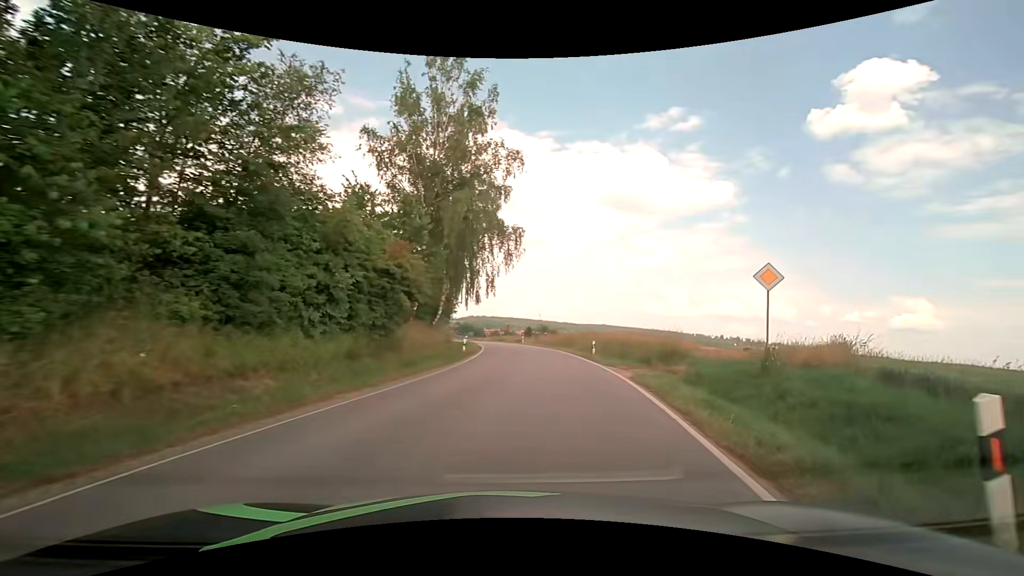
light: Day
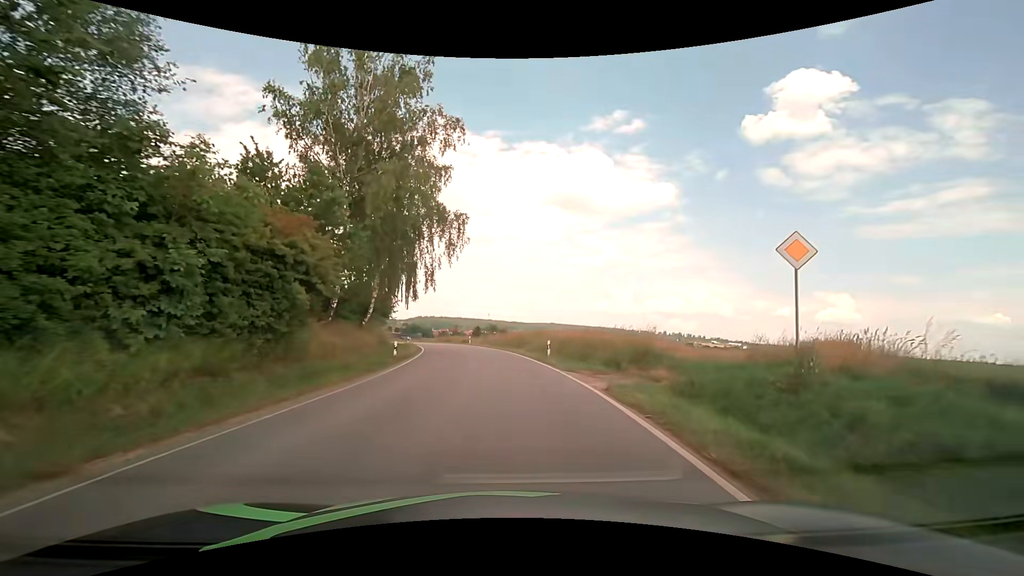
(+0.4, +4.7) m; +7°
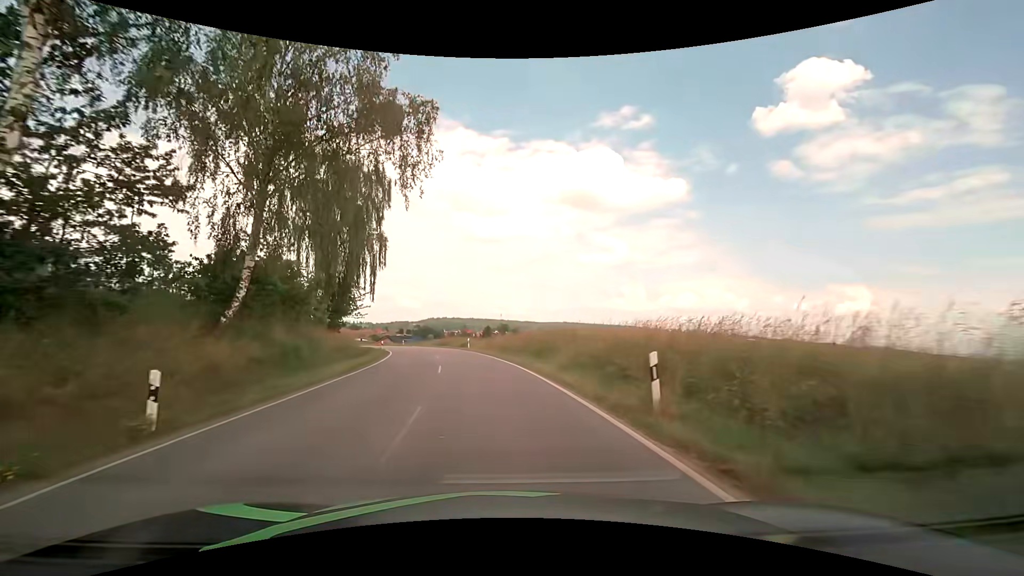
(+0.1, +18.2) m; -1°
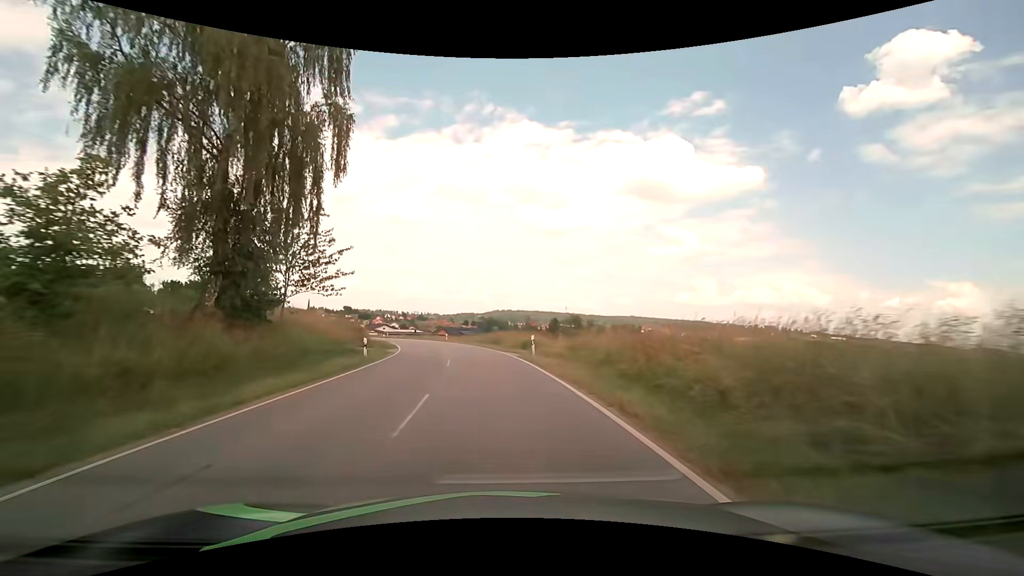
(-1.5, +23.0) m; -7°
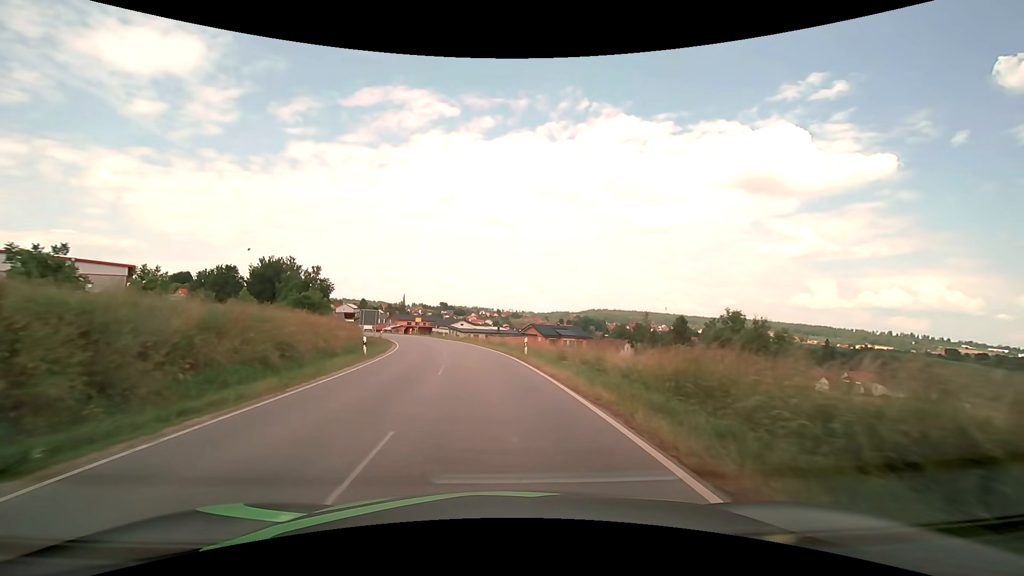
(-3.7, +39.3) m; -11°
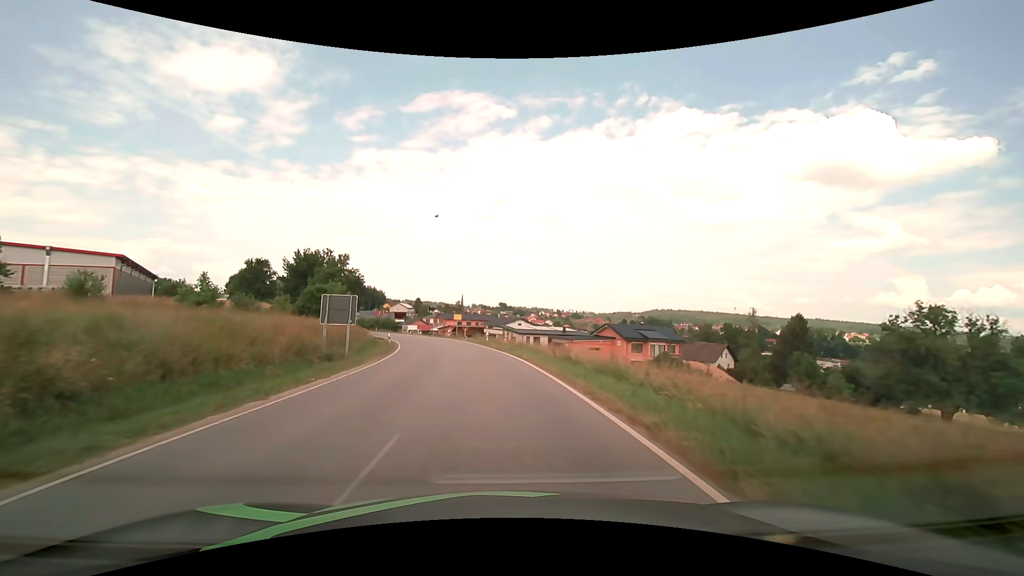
(-1.4, +24.0) m; -7°
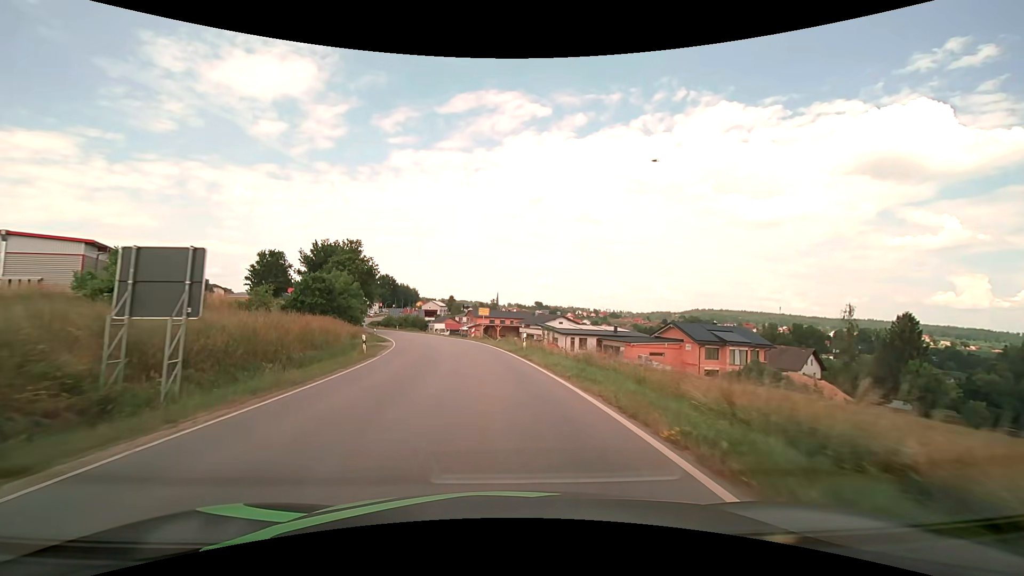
(-0.6, +16.0) m; -4°
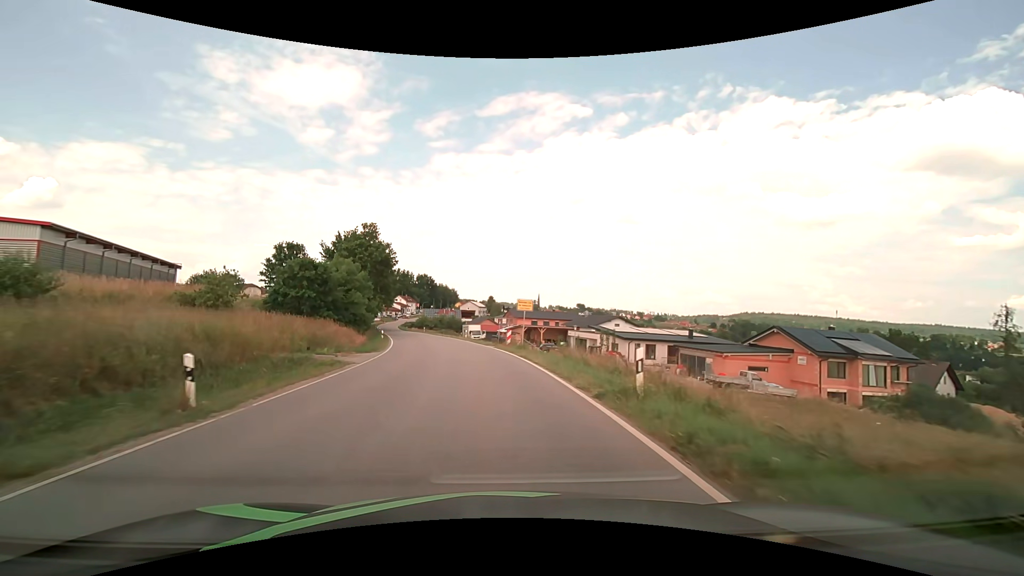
(-0.6, +16.0) m; -5°
(0, +10) (-1, +20) (-3, +30) (-4, +40) (-7, +49) (-9, +59) (-12, +69) (-14, +78) (-17, +88) (-20, +98) m
